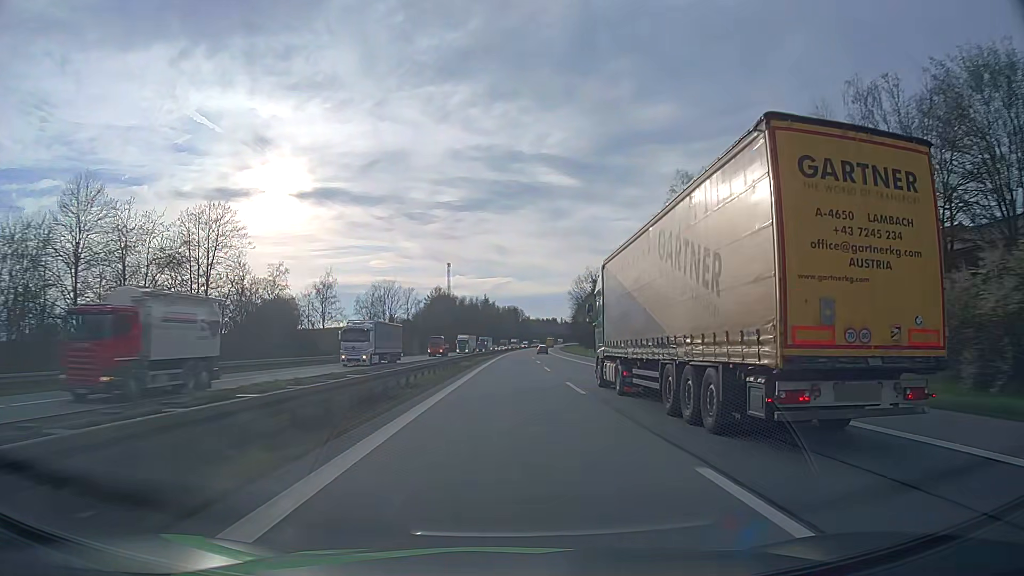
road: motorway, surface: asphalt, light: Day
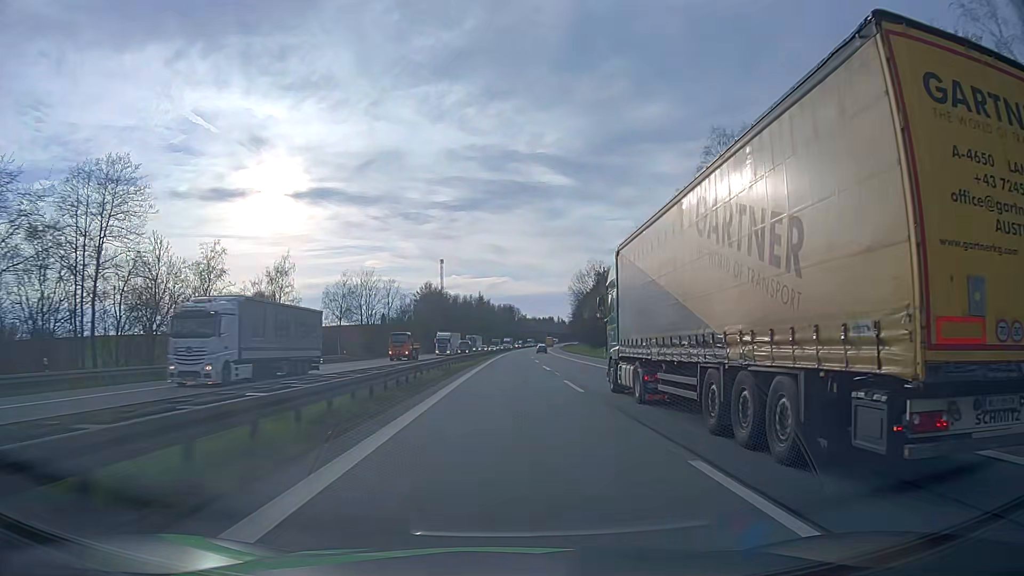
(+0.1, +17.7) m; 0°
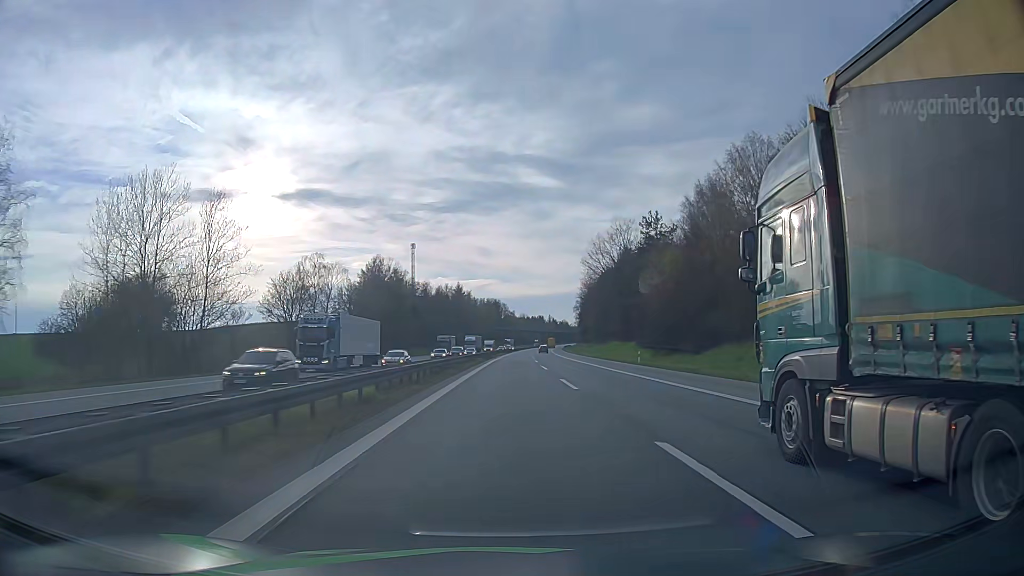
(+0.8, +71.0) m; +1°
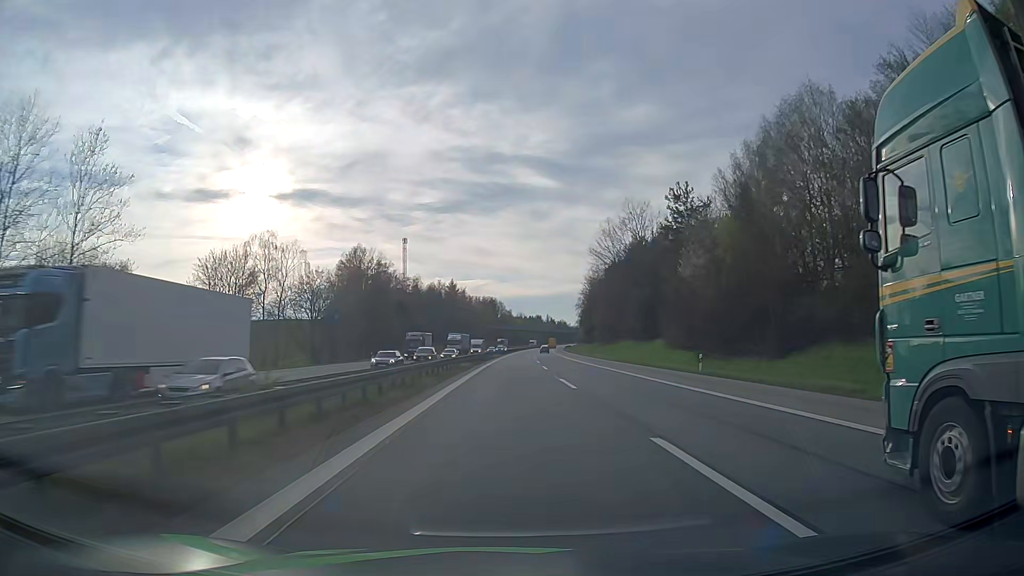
(0.0, +17.9) m; 0°
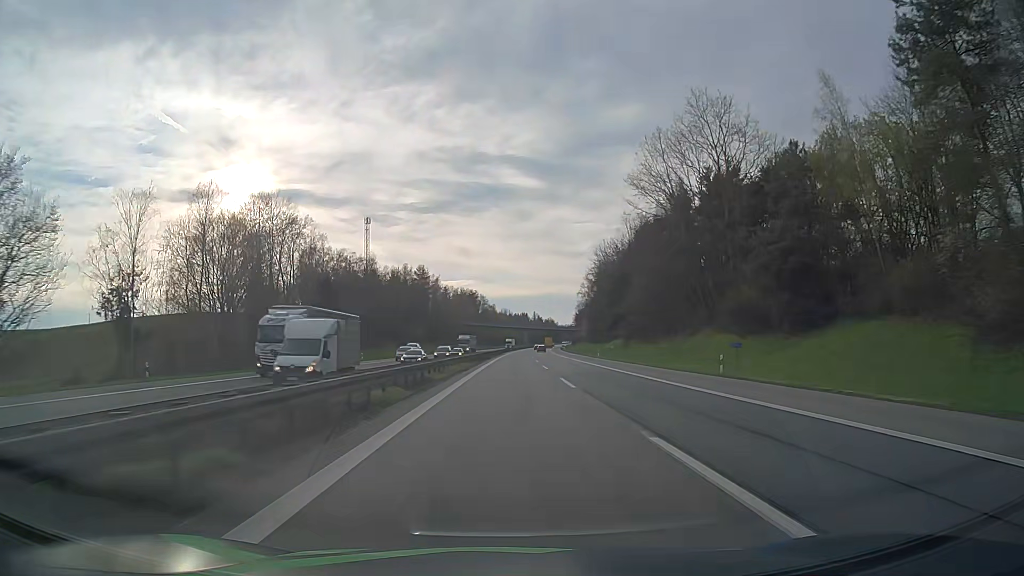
(+0.4, +54.0) m; +1°
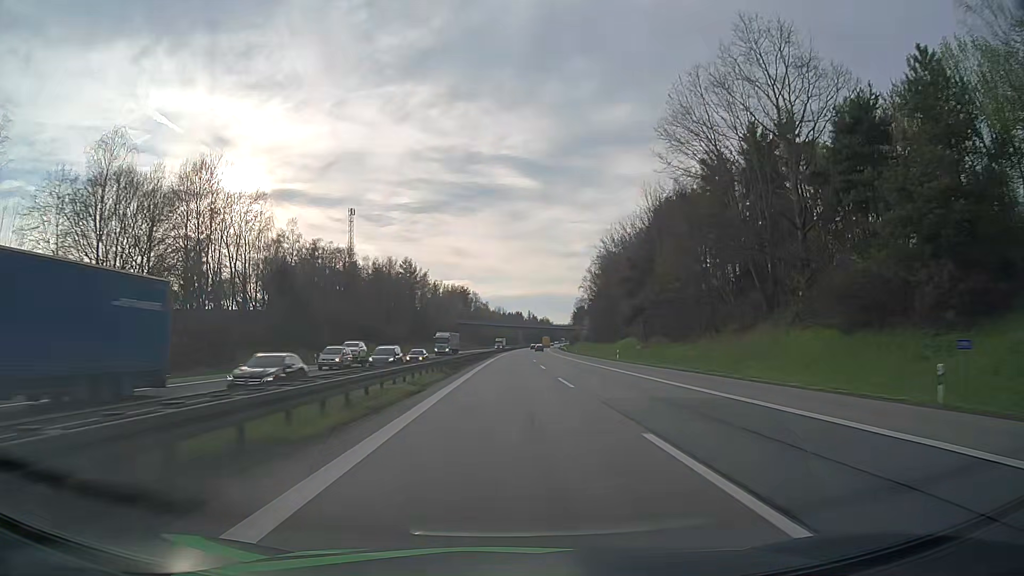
(+0.1, +18.1) m; +1°
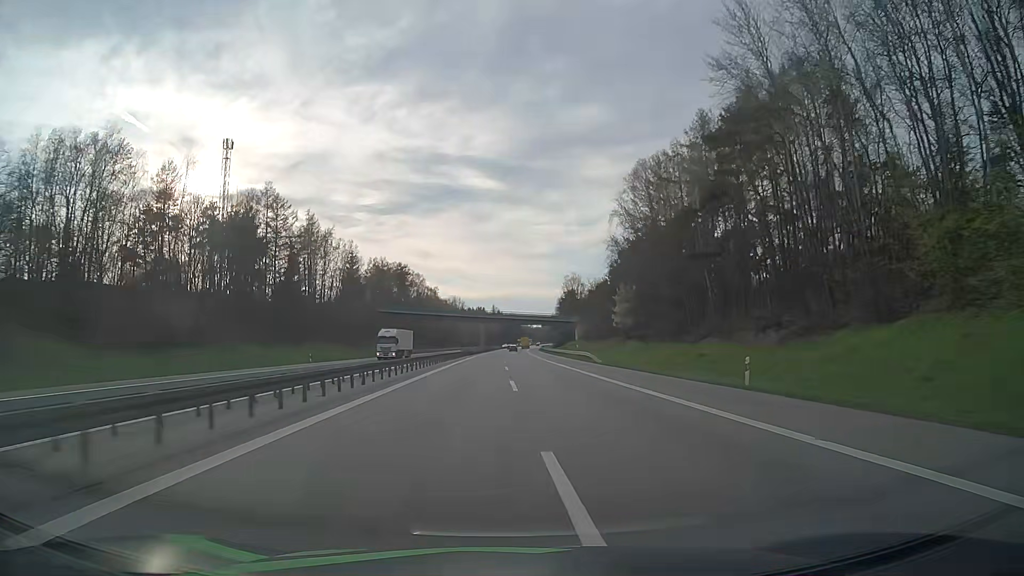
(+2.4, +91.9) m; +3°
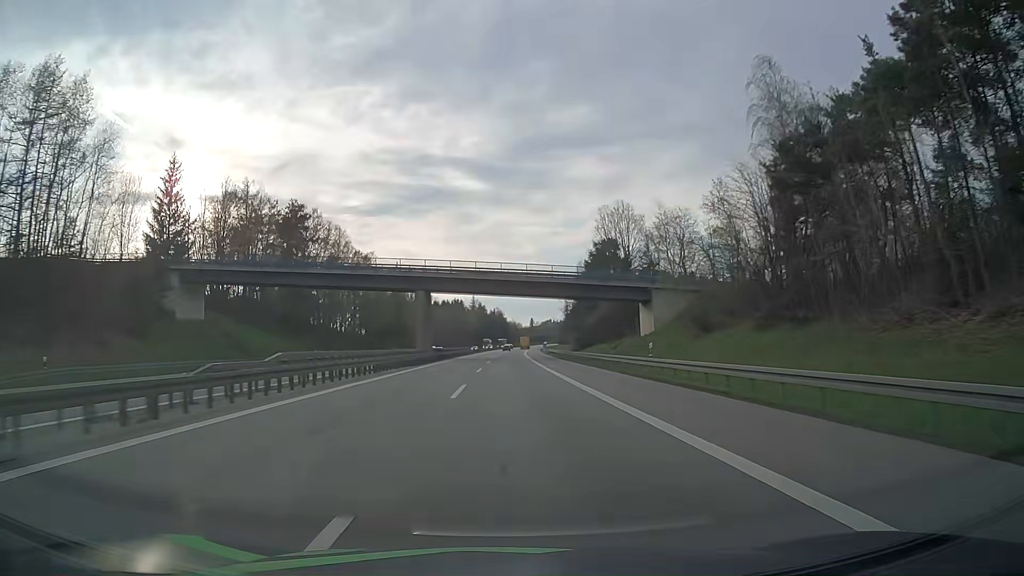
(+1.3, +93.7) m; +1°
(0, +10) (0, +20) (0, +30) (0, +40) (0, +50) (0, +60) (0, +70) (+1, +80) (+1, +90) (+1, +100) m
